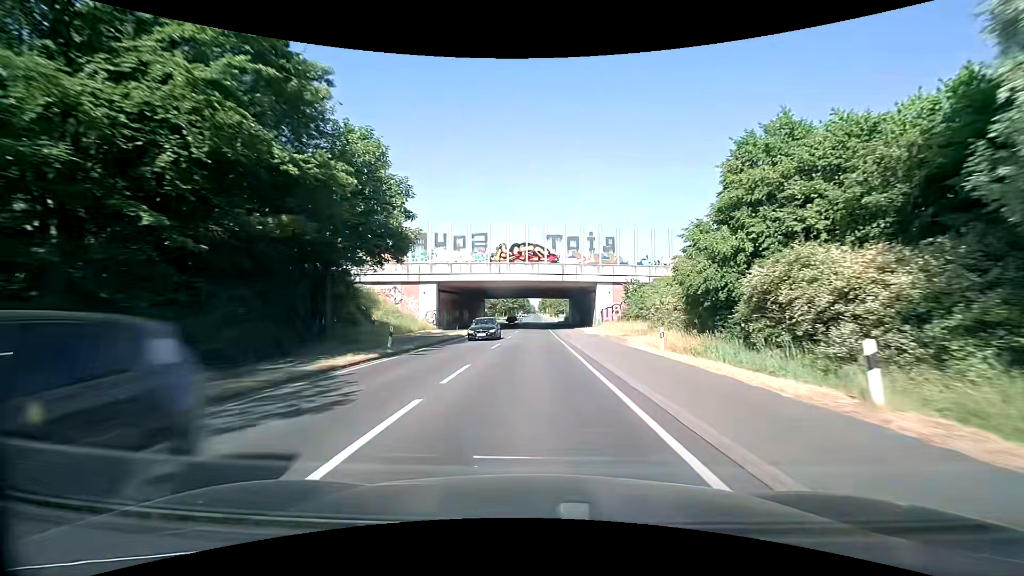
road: secondary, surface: asphalt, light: Day
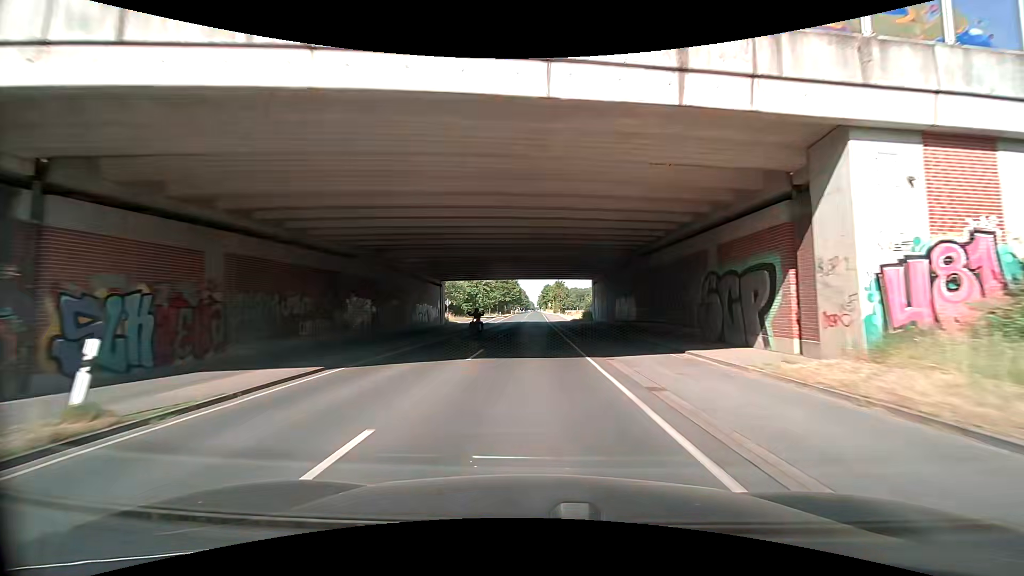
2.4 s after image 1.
(+0.2, +44.1) m; 0°
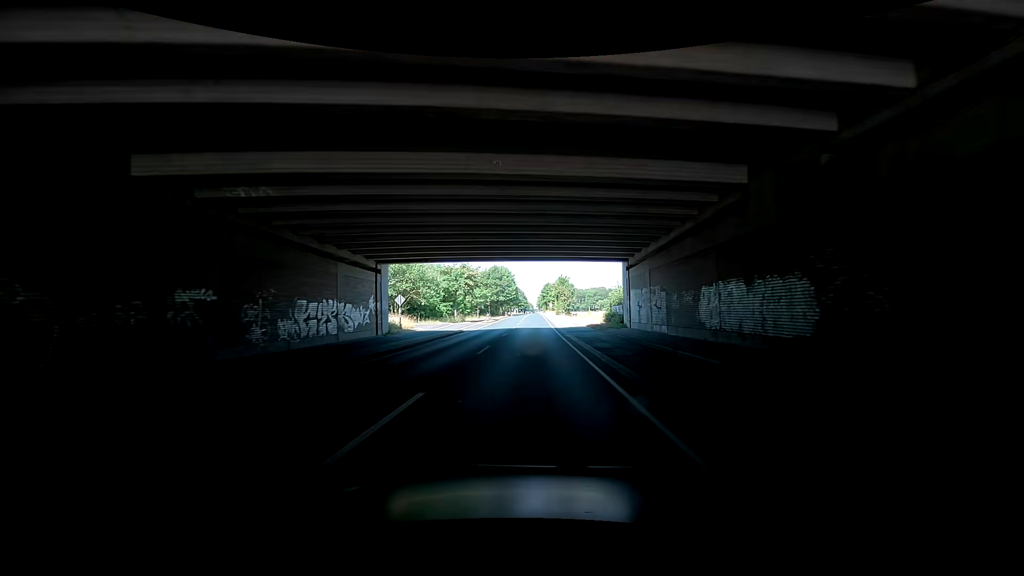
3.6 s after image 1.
(+0.1, +21.4) m; +1°
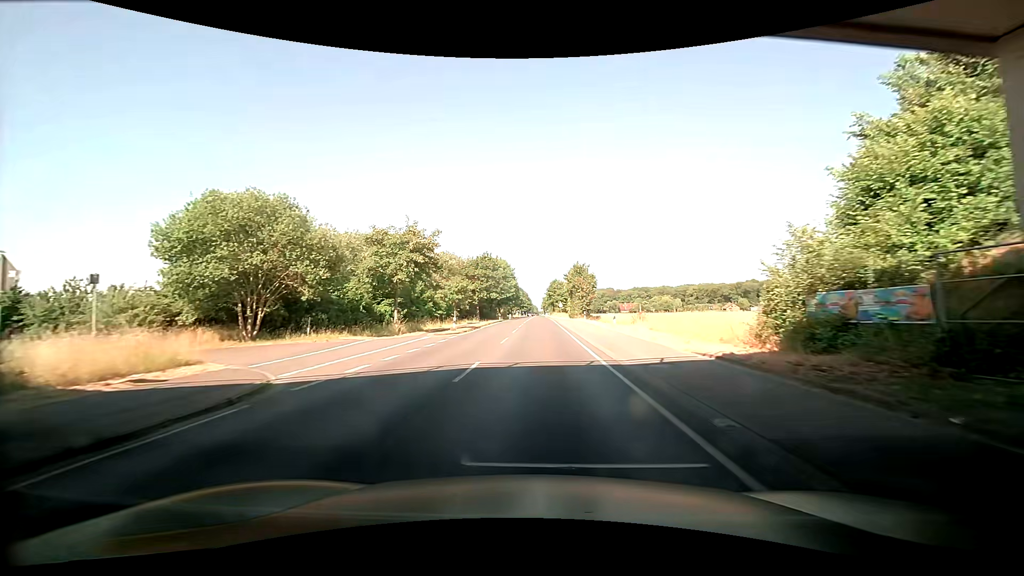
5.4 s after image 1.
(+0.9, +30.6) m; +2°
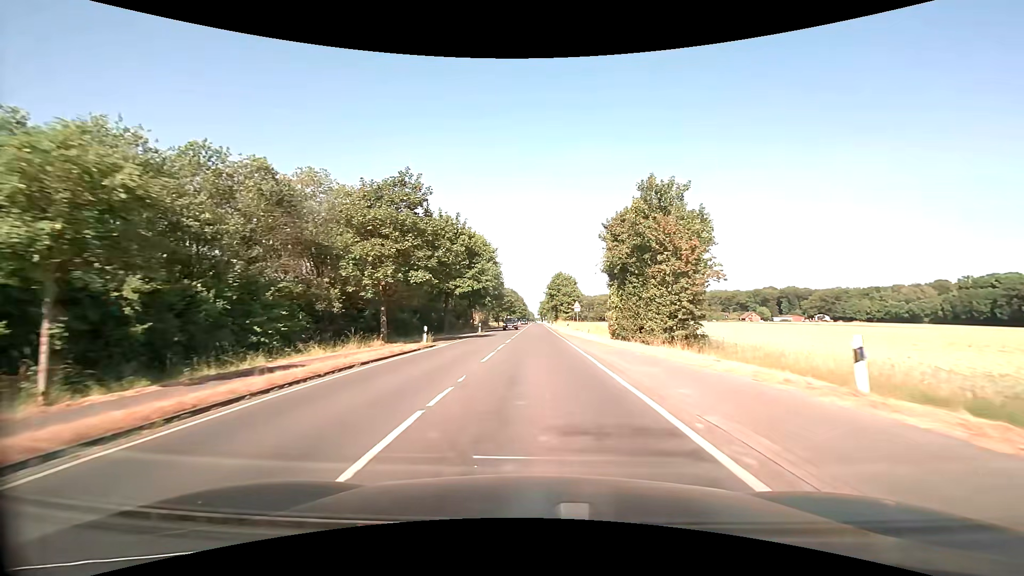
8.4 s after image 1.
(-2.6, +50.4) m; -3°
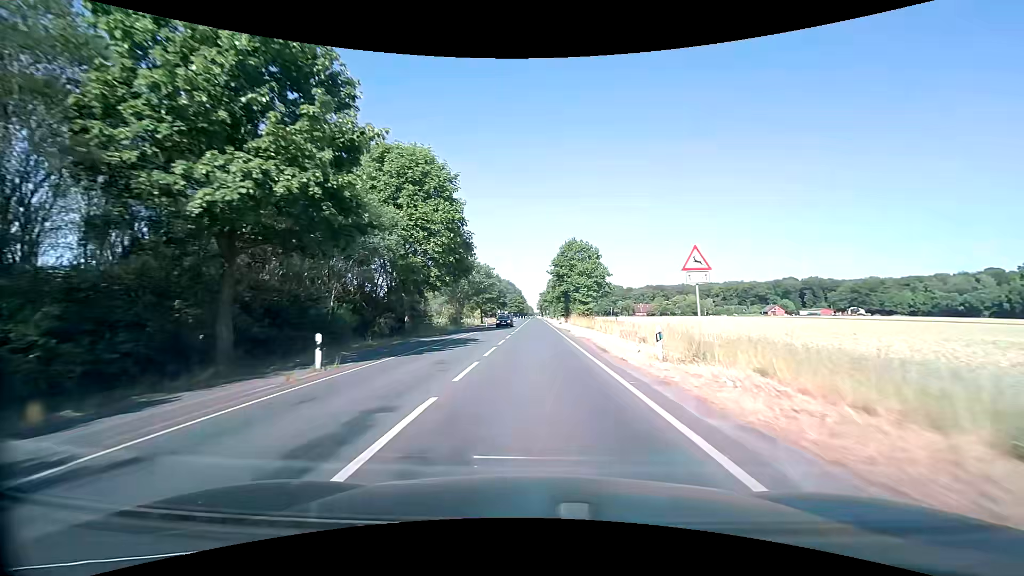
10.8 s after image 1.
(+0.2, +41.0) m; 0°
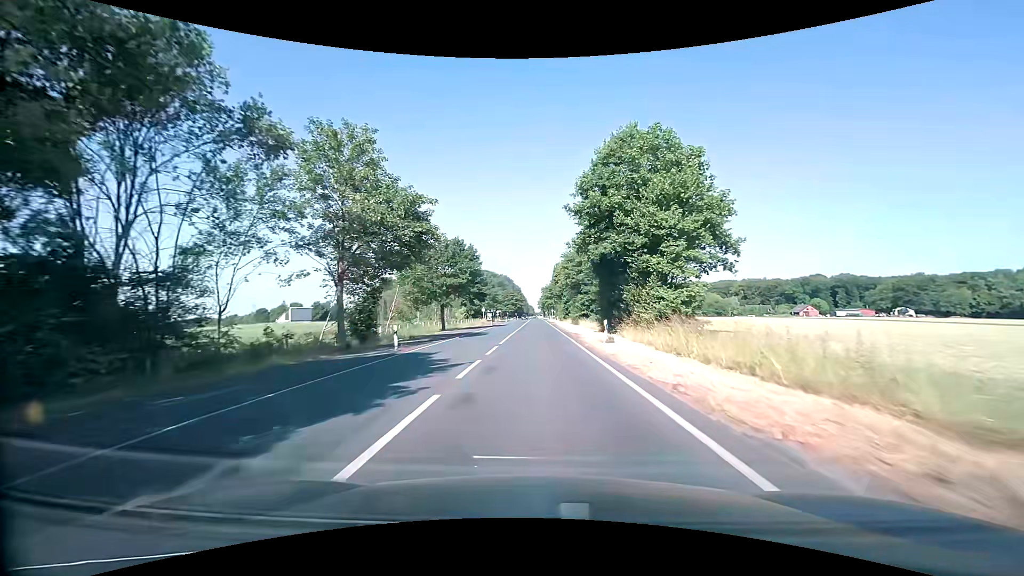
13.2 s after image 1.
(+0.1, +42.0) m; 0°
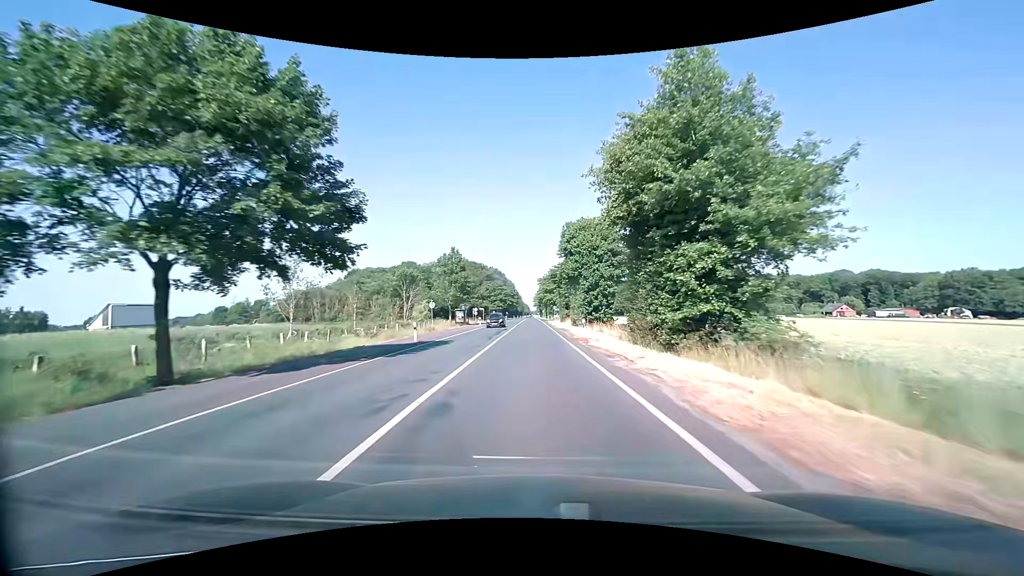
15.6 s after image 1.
(+0.2, +42.2) m; +1°
(0, +10) (0, +20) (0, +30) (0, +40) (0, +50) (0, +60) (-1, +70) (-1, +80) (-1, +90) (-1, +100) m
